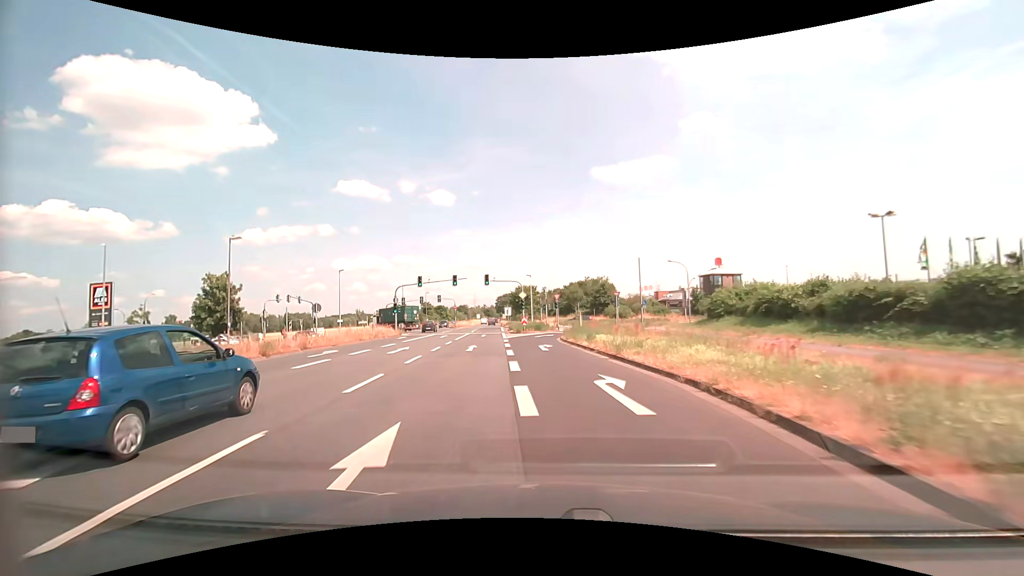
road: primary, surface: asphalt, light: Day
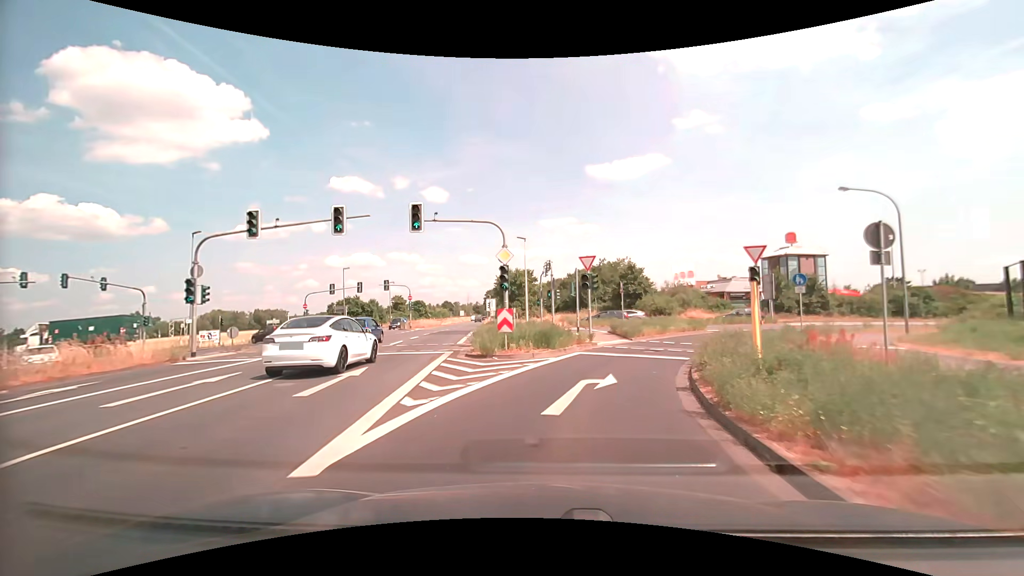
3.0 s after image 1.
(-0.8, +32.4) m; 0°
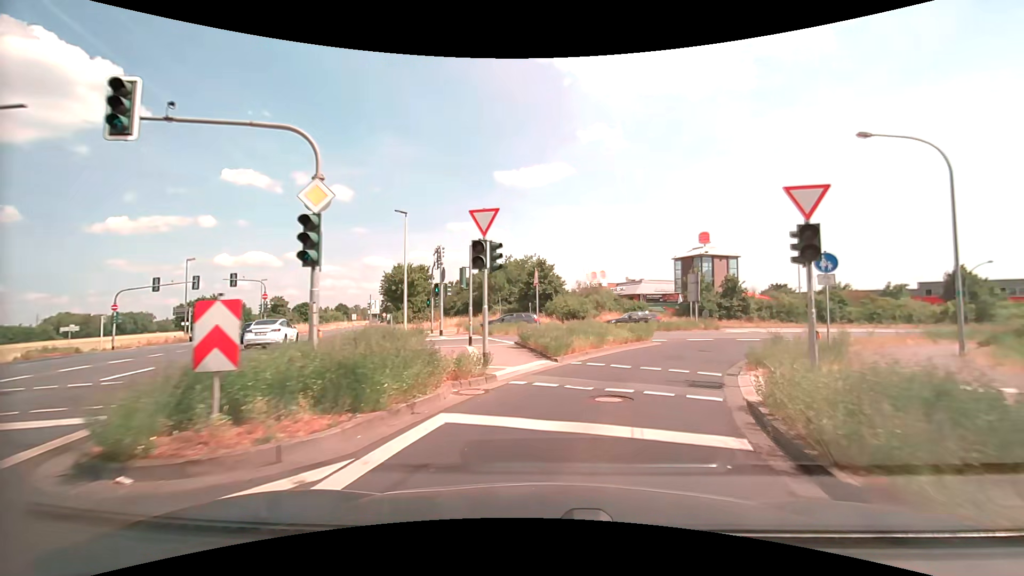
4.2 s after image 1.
(+0.9, +10.9) m; +10°
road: tertiary_link
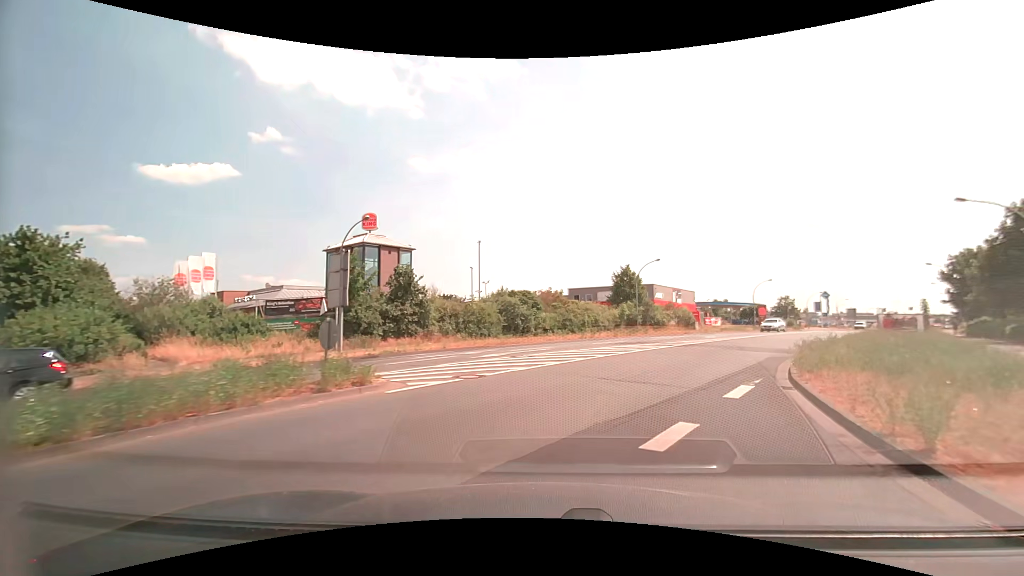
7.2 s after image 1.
(+7.5, +24.0) m; +36°
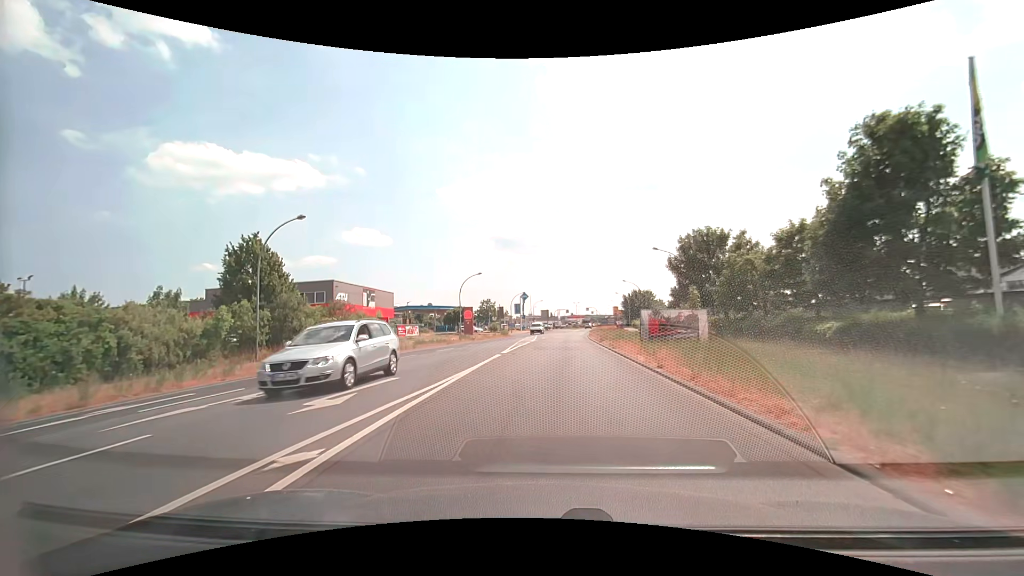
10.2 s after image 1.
(+8.8, +24.4) m; +32°
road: tertiary
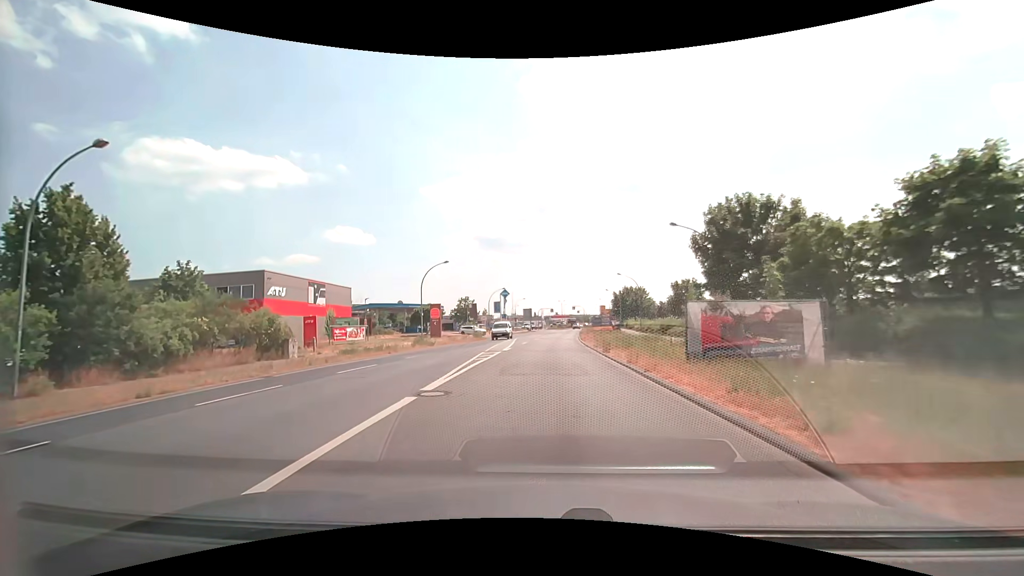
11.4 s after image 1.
(+0.3, +11.4) m; +2°
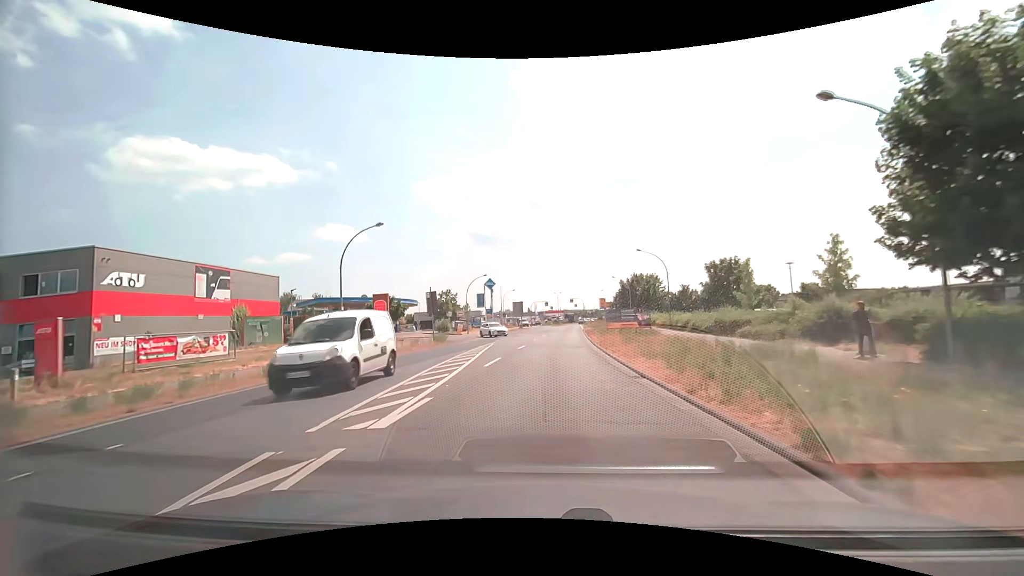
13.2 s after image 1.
(+0.2, +18.2) m; 0°
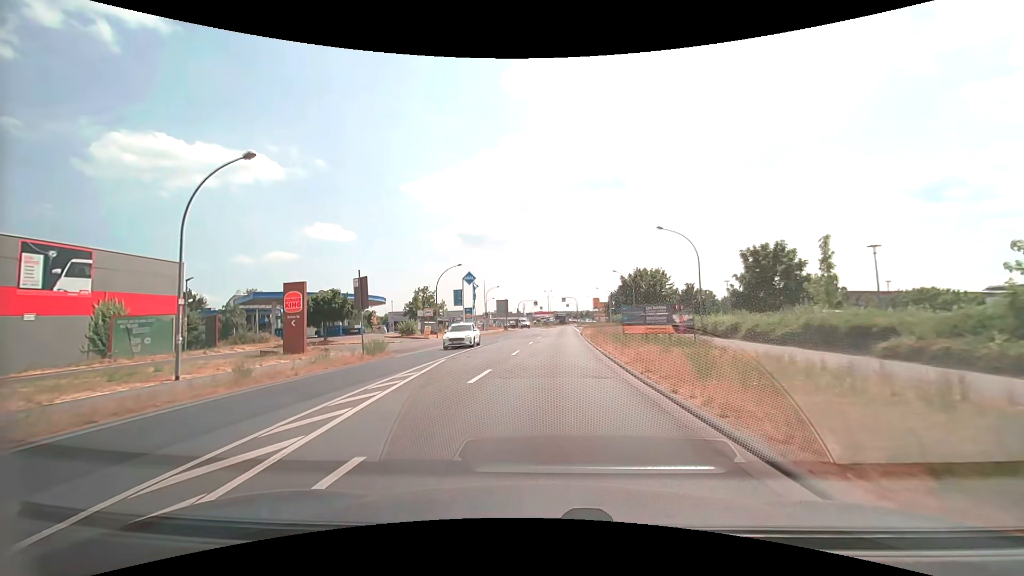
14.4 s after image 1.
(+0.2, +12.8) m; +1°
(0, +10) (0, +20) (+1, +30) (+1, +40) (+2, +50) (+2, +60) (+3, +70) (+3, +80) (+4, +90) (+4, +100) m
